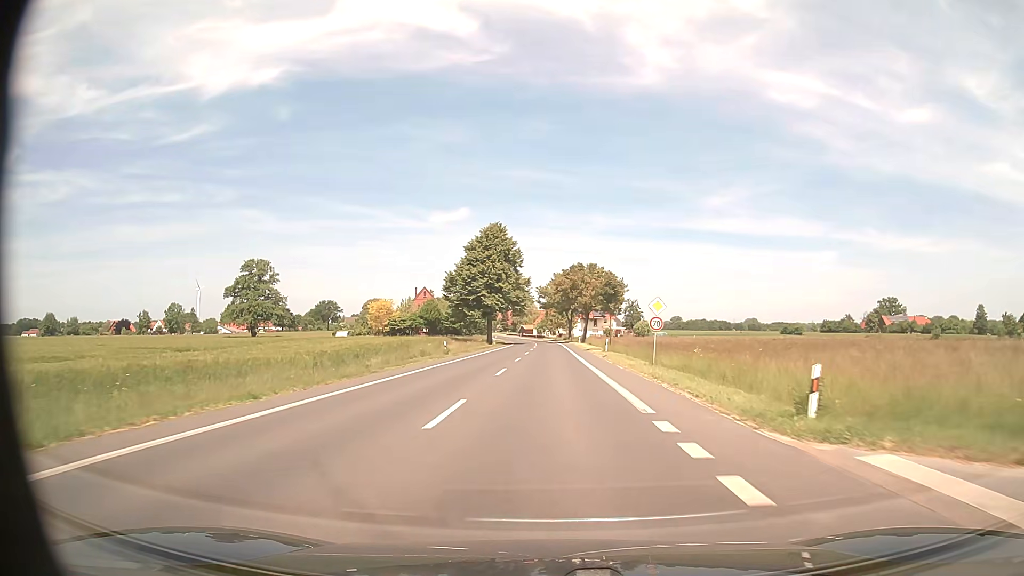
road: tertiary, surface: asphalt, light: Day
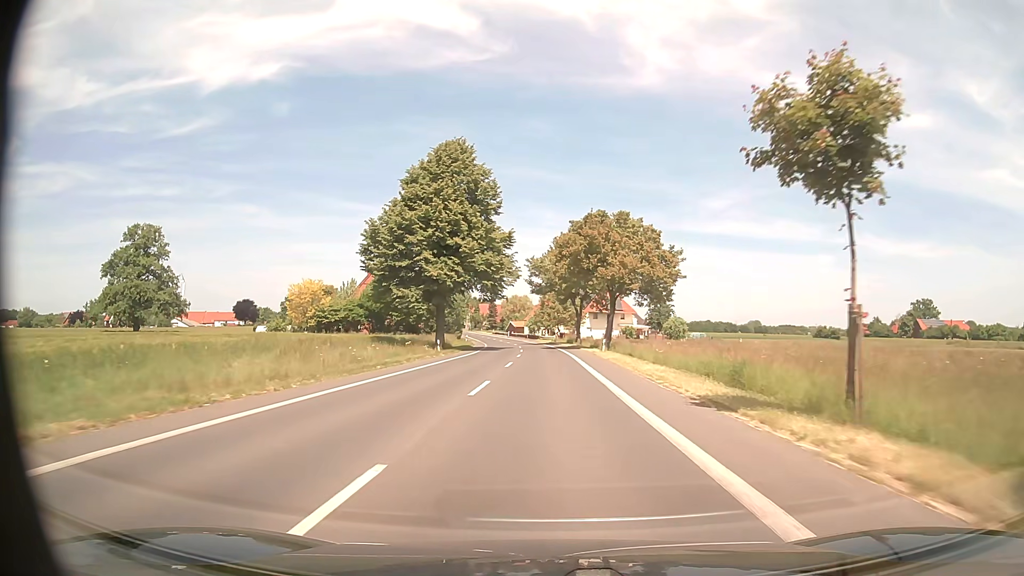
(+0.1, +44.6) m; 0°
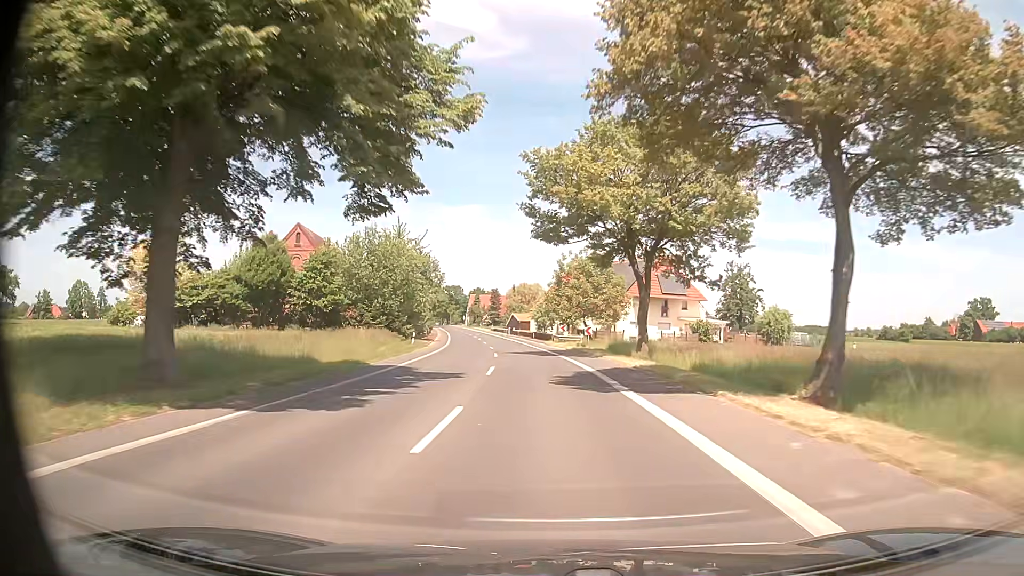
(-0.4, +44.6) m; -1°
(0, +10) (0, +20) (-1, +30) (-1, +40) (-2, +50) (-3, +60) (-5, +70) (-6, +80) (-8, +90) (-10, +99) m
